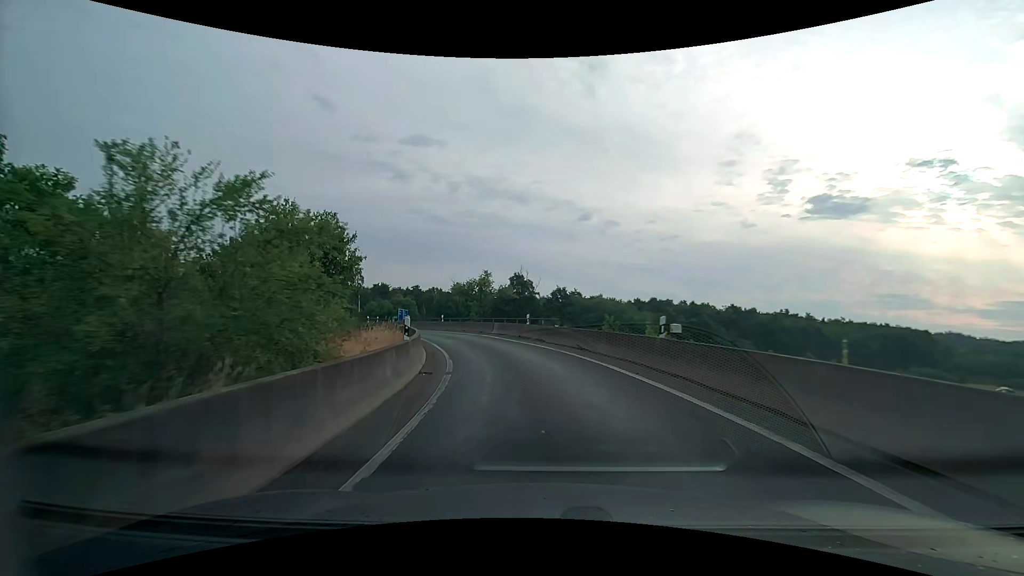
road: motorway_link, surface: asphalt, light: Day
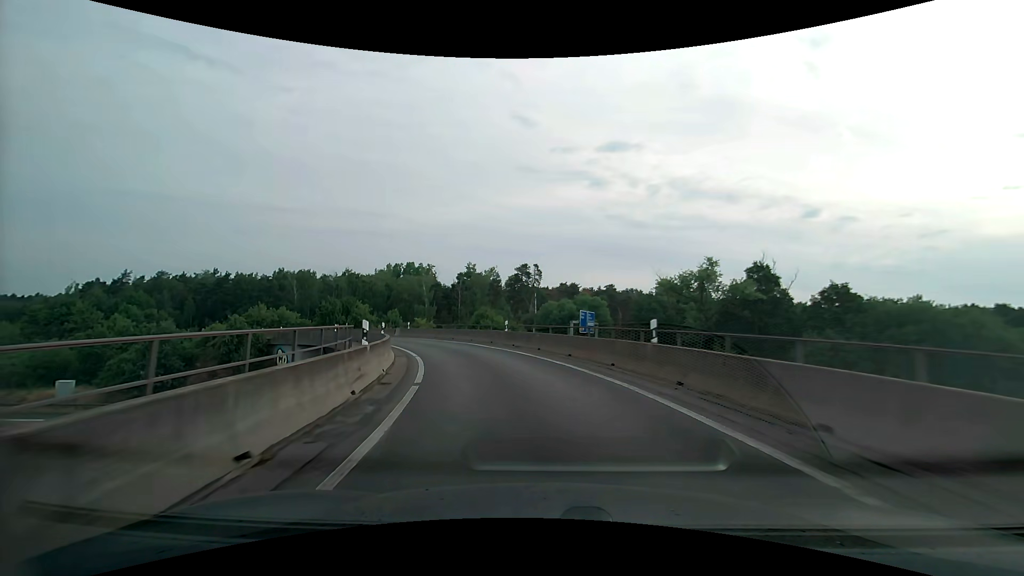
(-6.3, +32.6) m; -23°
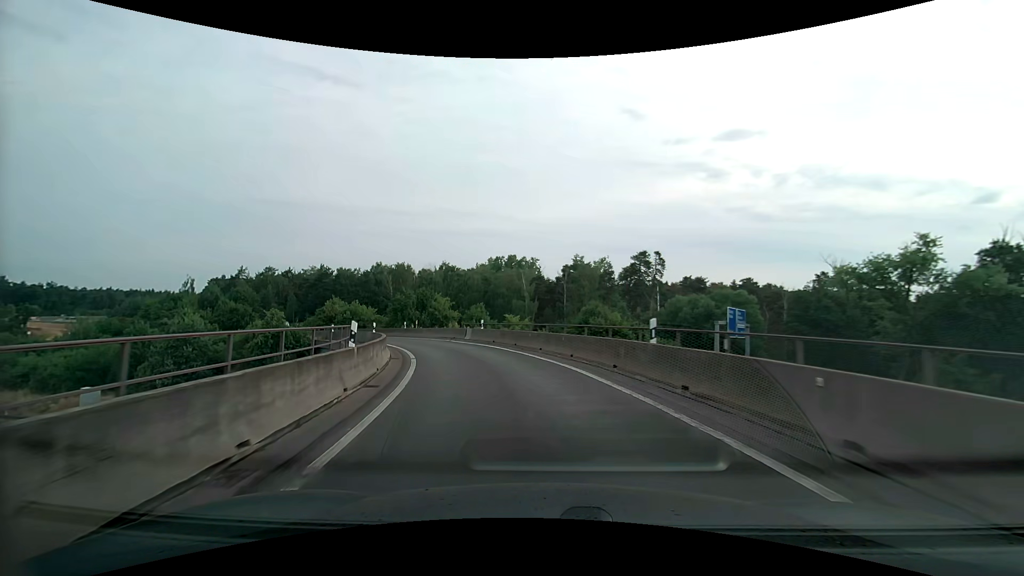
(-1.6, +16.0) m; -12°
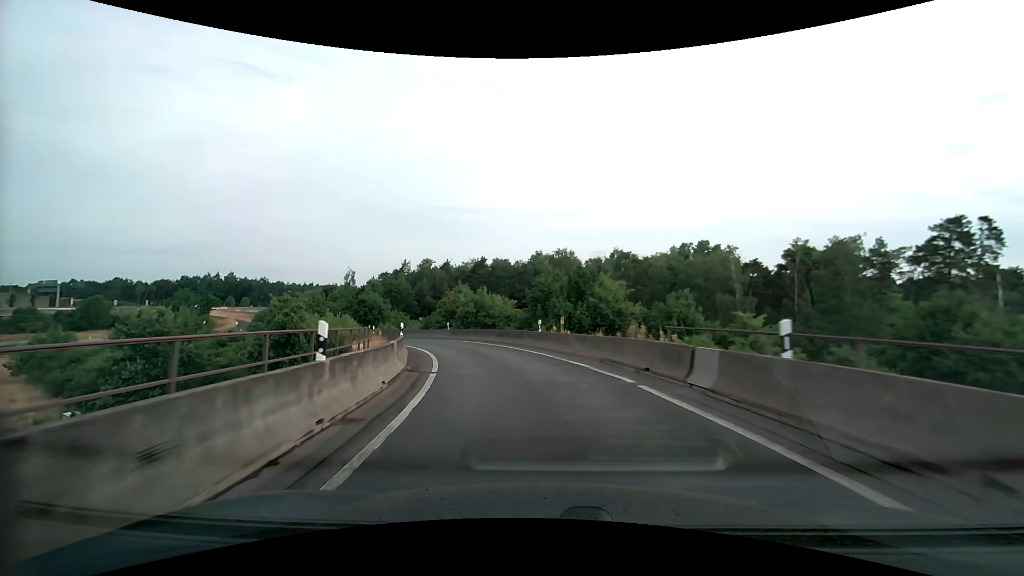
(-4.2, +23.4) m; -20°
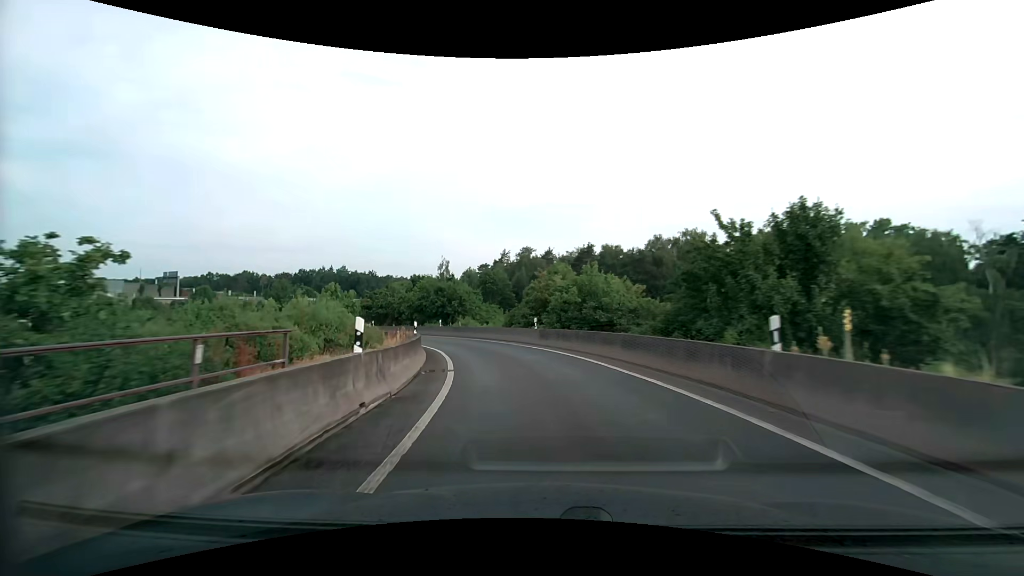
(-1.7, +15.8) m; -11°
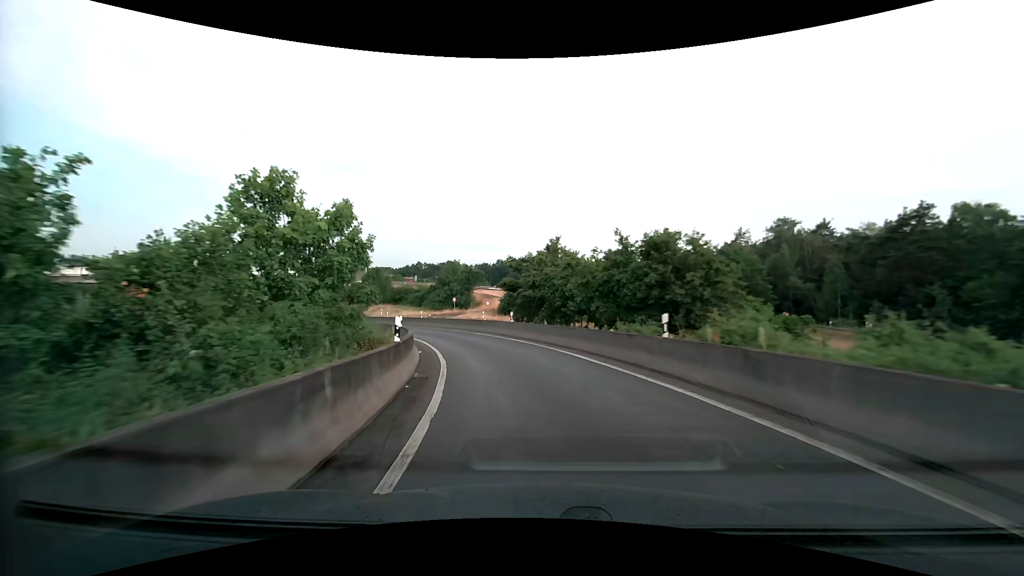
(-7.0, +31.7) m; -24°
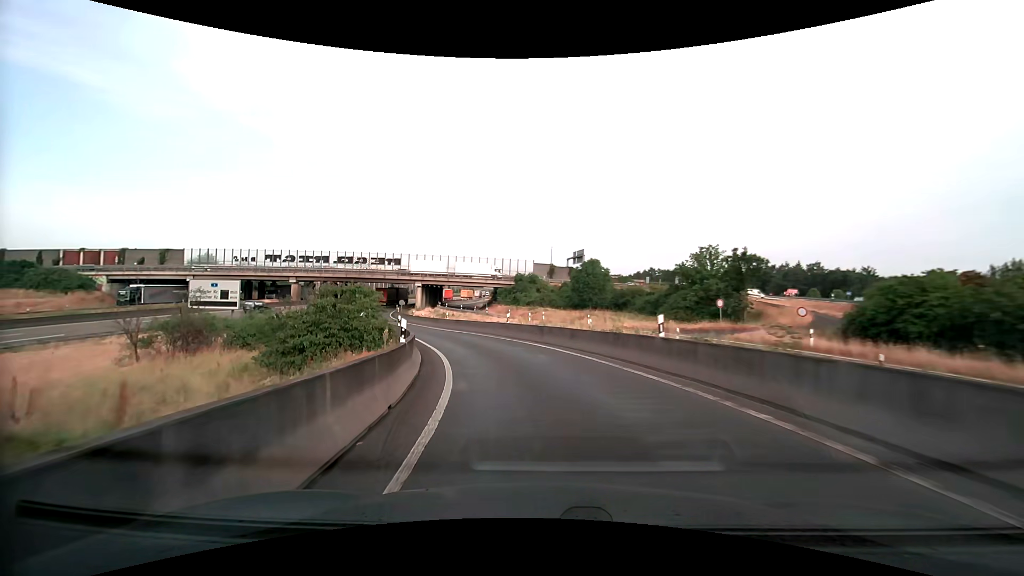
(-7.5, +33.4) m; -26°
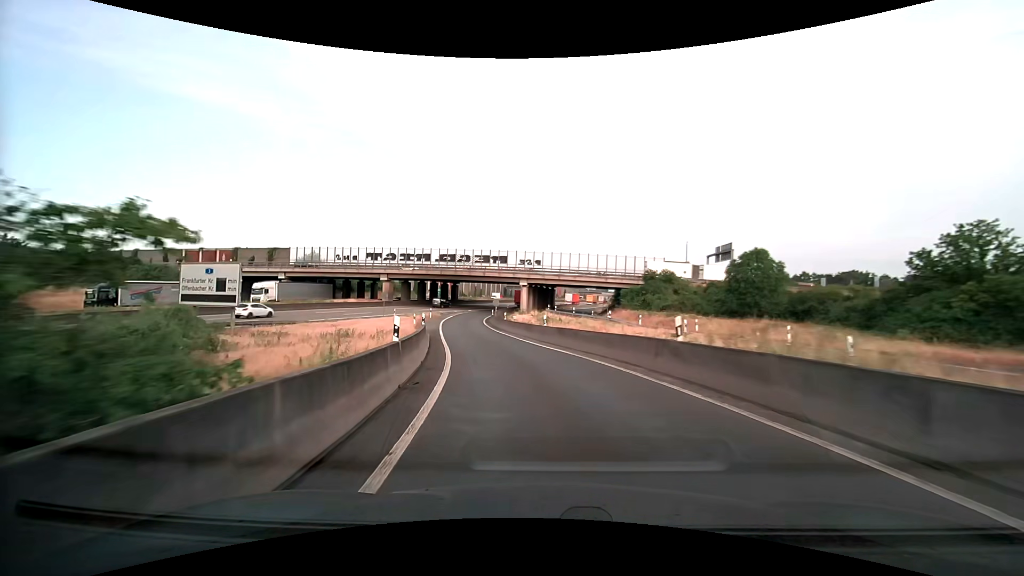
(-2.1, +17.8) m; -13°
(-1, +10) (-2, +20) (-5, +30) (-7, +39) (-9, +49) (-10, +59) (-10, +69) (-10, +79) (-10, +89) (-9, +99) m
